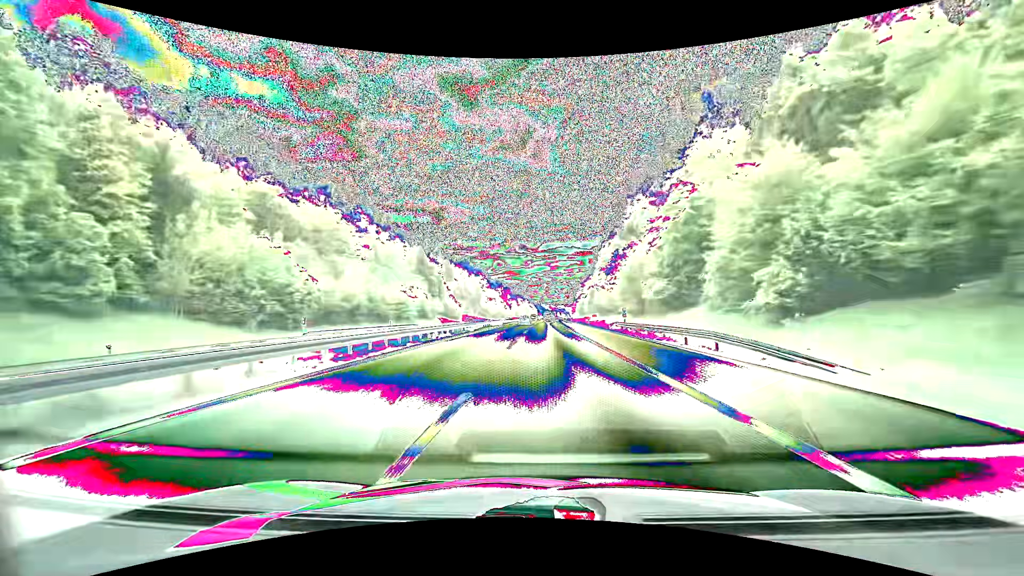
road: motorway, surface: asphalt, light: Day
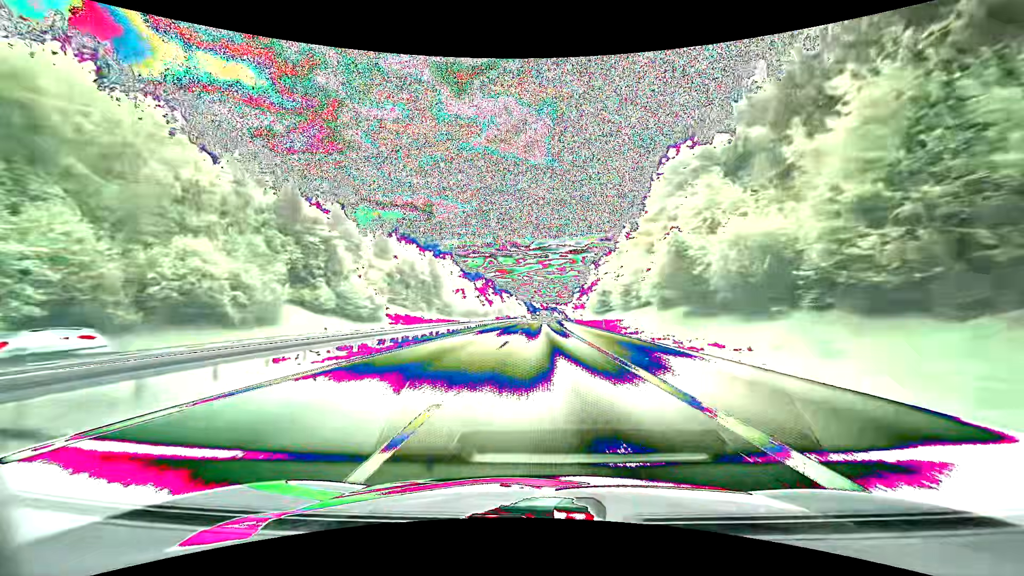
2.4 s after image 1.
(+0.8, +73.1) m; +1°
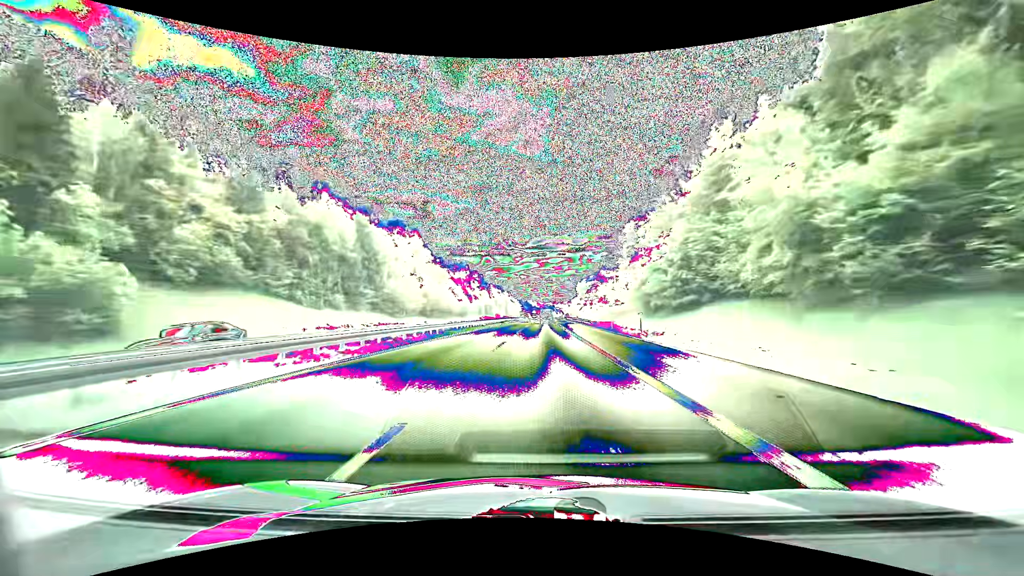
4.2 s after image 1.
(+0.3, +55.3) m; 0°
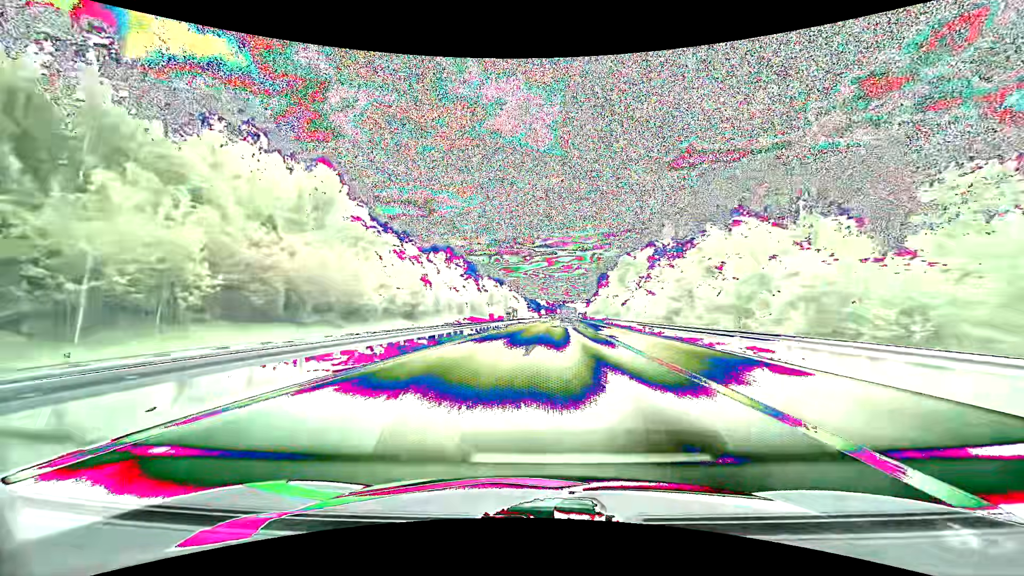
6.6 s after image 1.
(0.0, +73.4) m; -1°
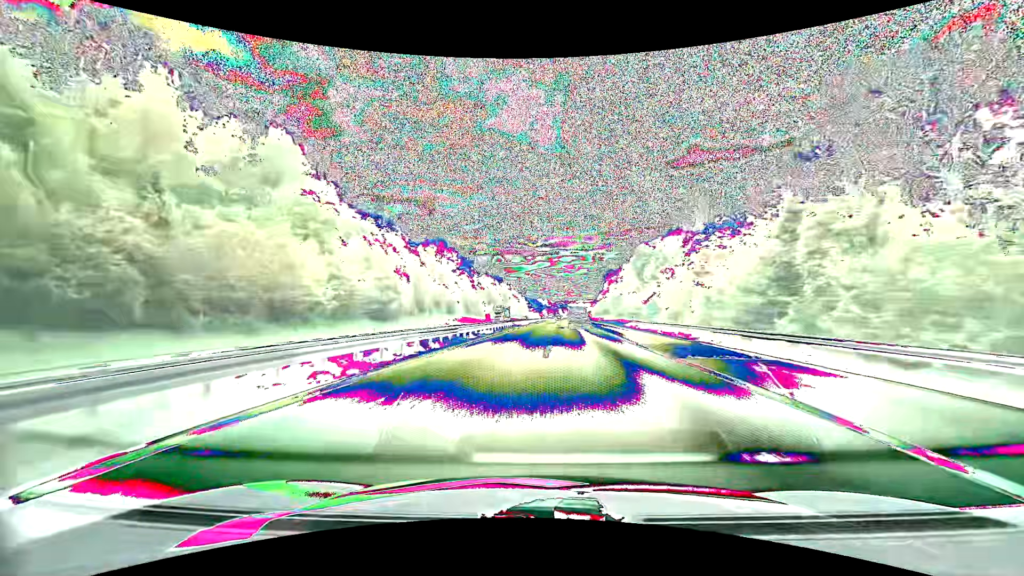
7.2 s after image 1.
(0.0, +18.3) m; 0°
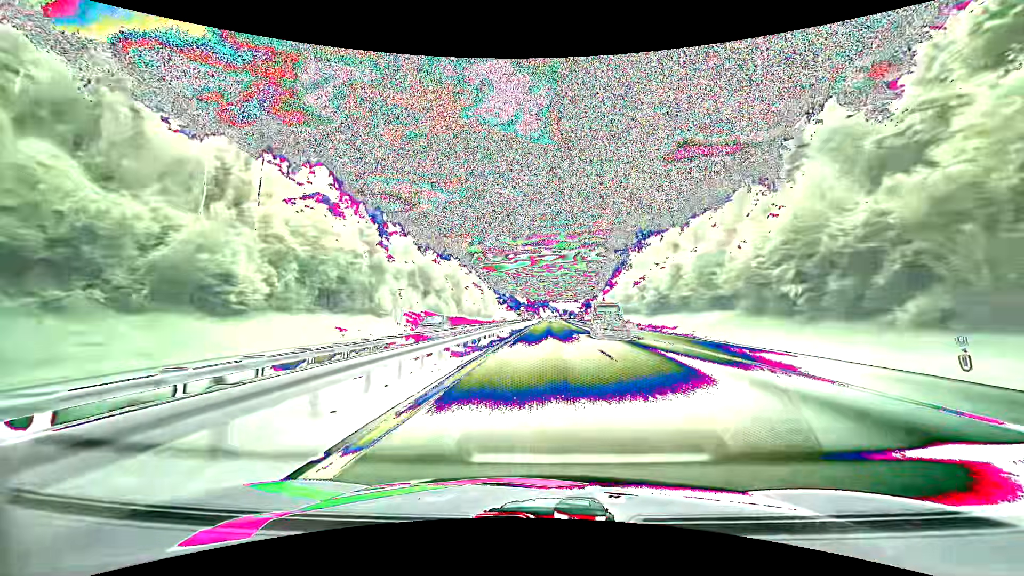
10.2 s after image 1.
(+1.3, +91.2) m; +2°
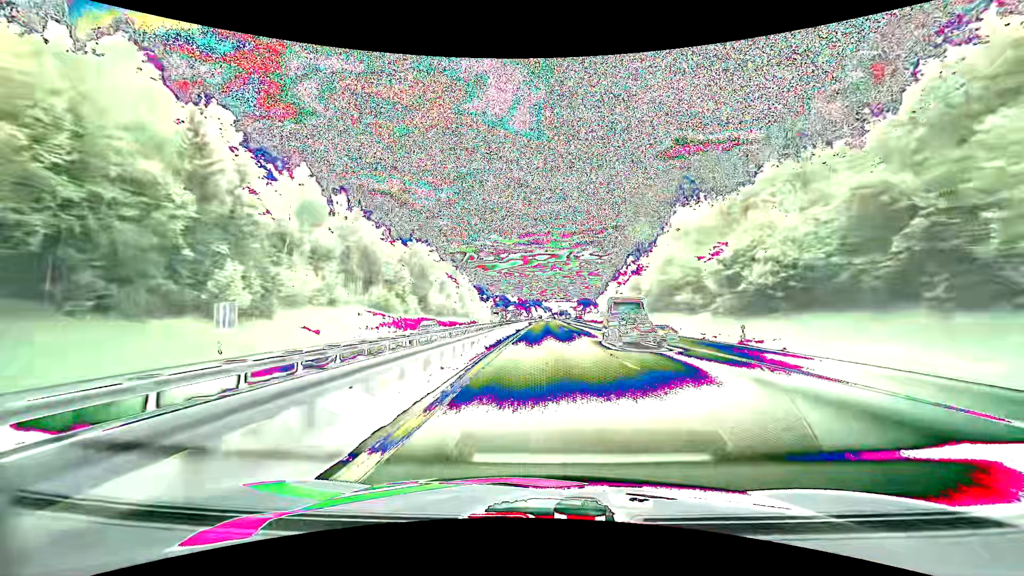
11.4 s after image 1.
(+0.3, +36.8) m; +1°
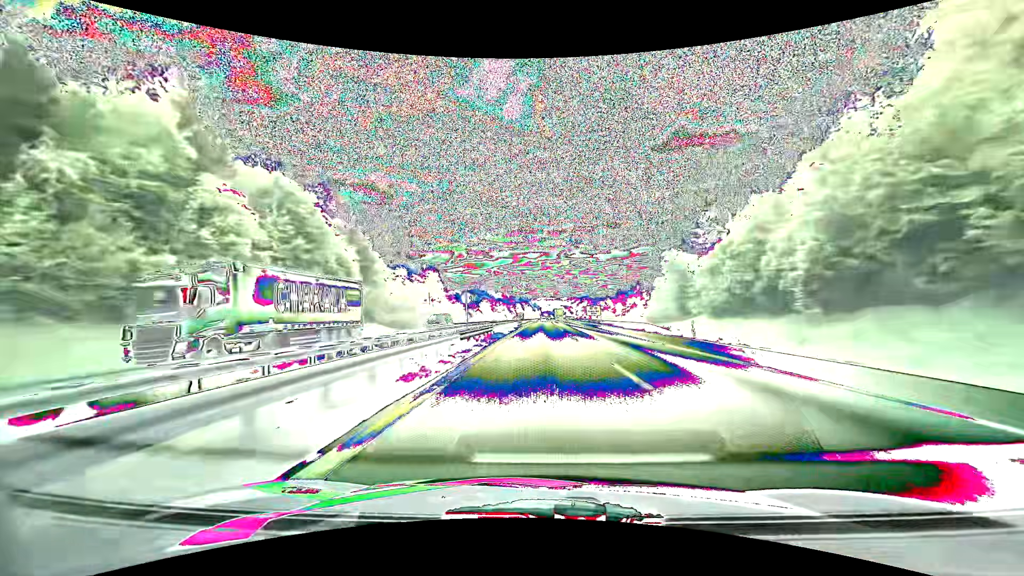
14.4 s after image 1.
(+1.2, +93.3) m; +1°
(0, +10) (0, +20) (0, +30) (0, +40) (0, +50) (0, +60) (0, +70) (0, +80) (0, +90) (+1, +100) m
